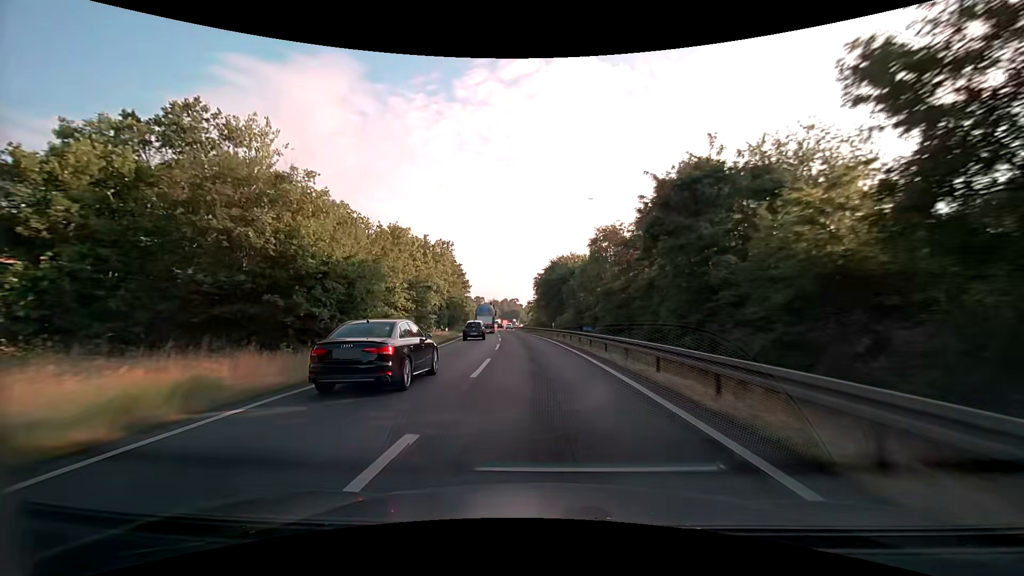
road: motorway_link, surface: asphalt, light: Day
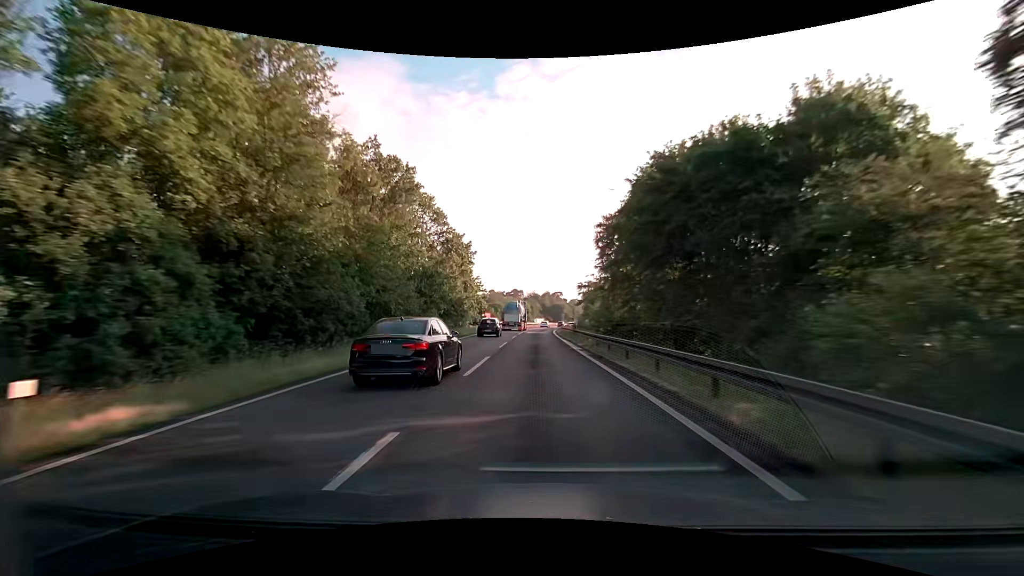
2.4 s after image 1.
(-2.1, +48.2) m; -5°
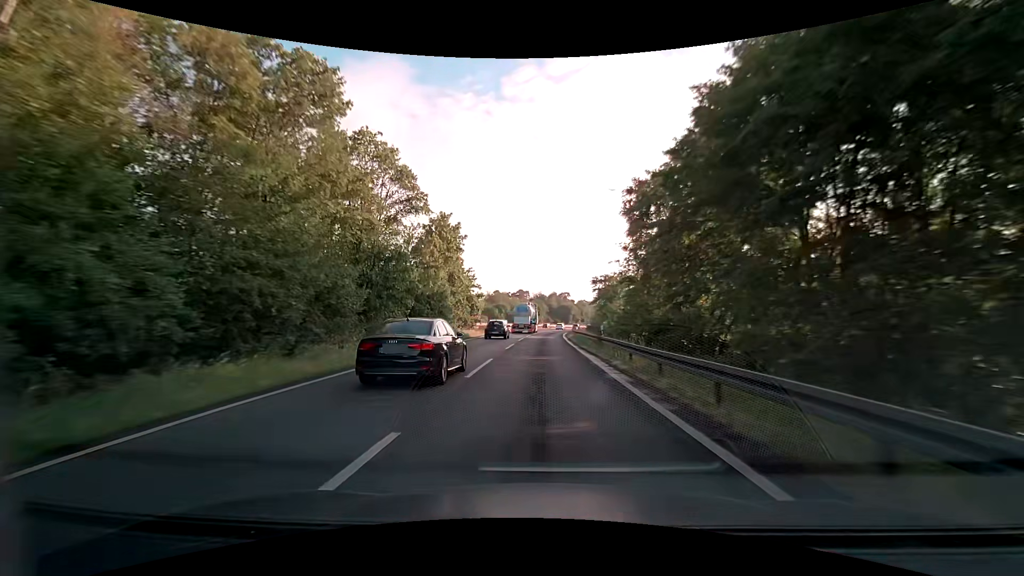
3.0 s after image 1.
(-0.1, +12.0) m; -1°
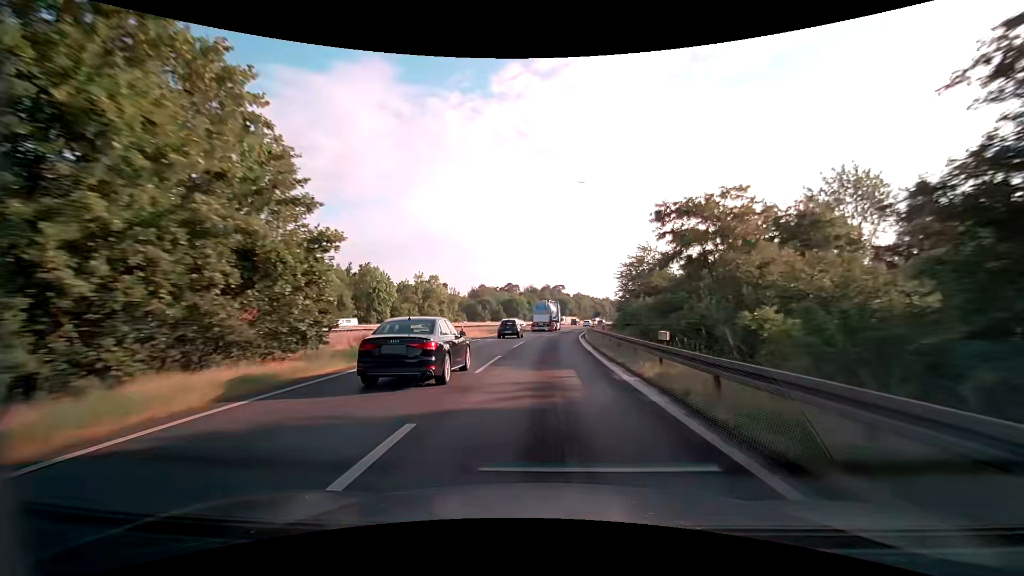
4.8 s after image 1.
(+0.2, +35.9) m; +1°
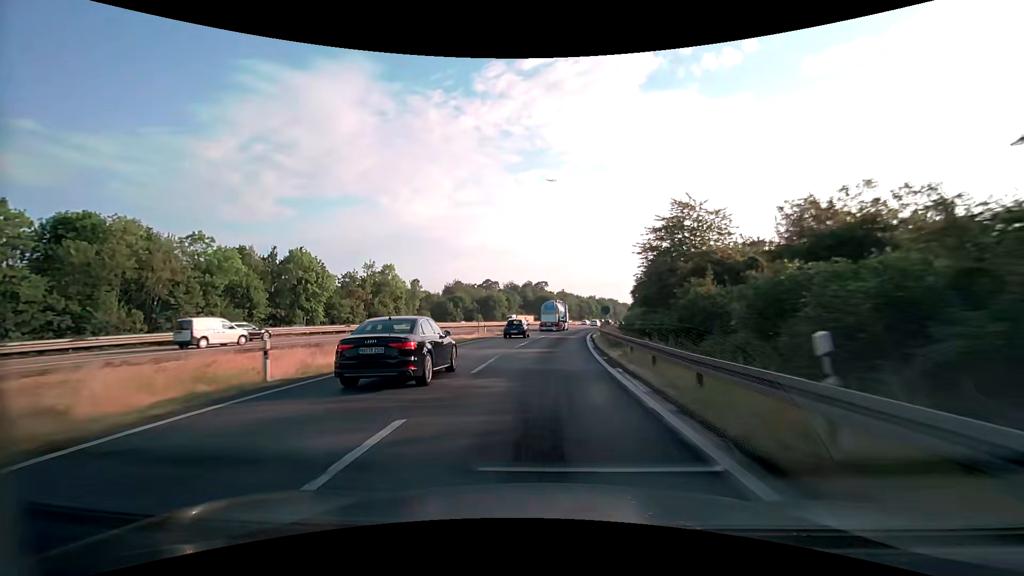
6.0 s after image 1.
(+0.4, +23.7) m; +2°
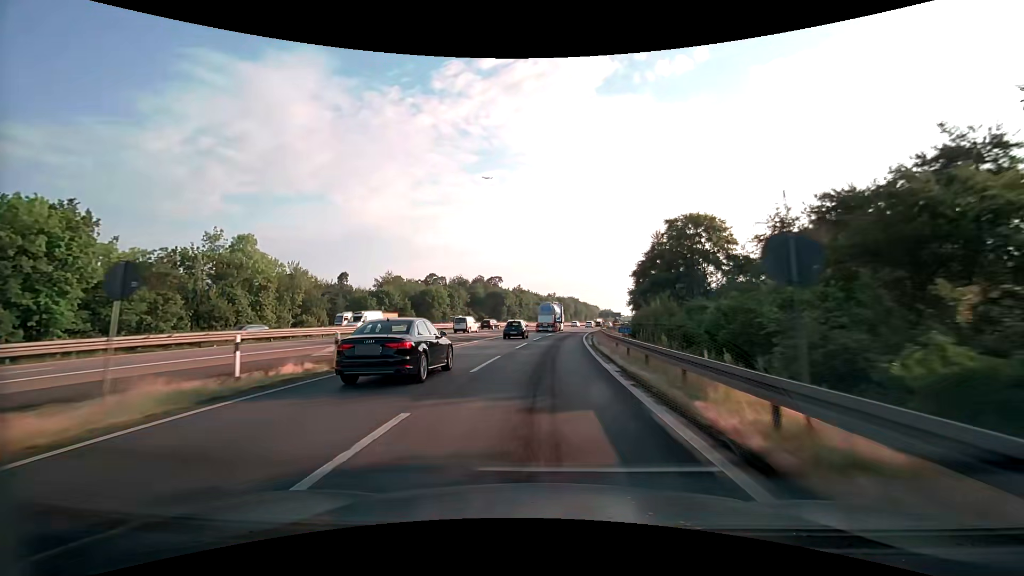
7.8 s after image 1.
(+1.2, +35.3) m; +5°
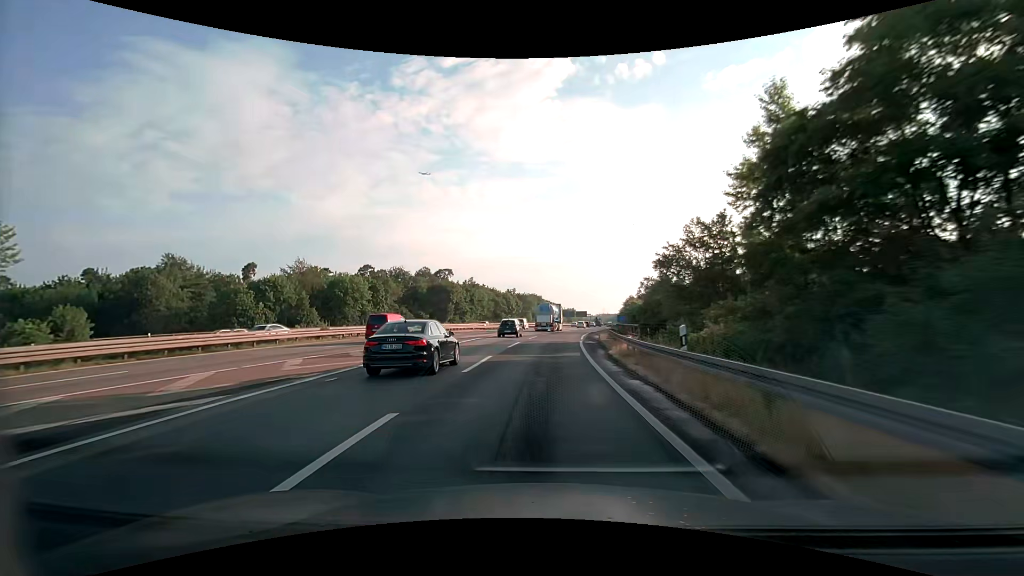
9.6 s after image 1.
(+1.4, +35.4) m; +4°
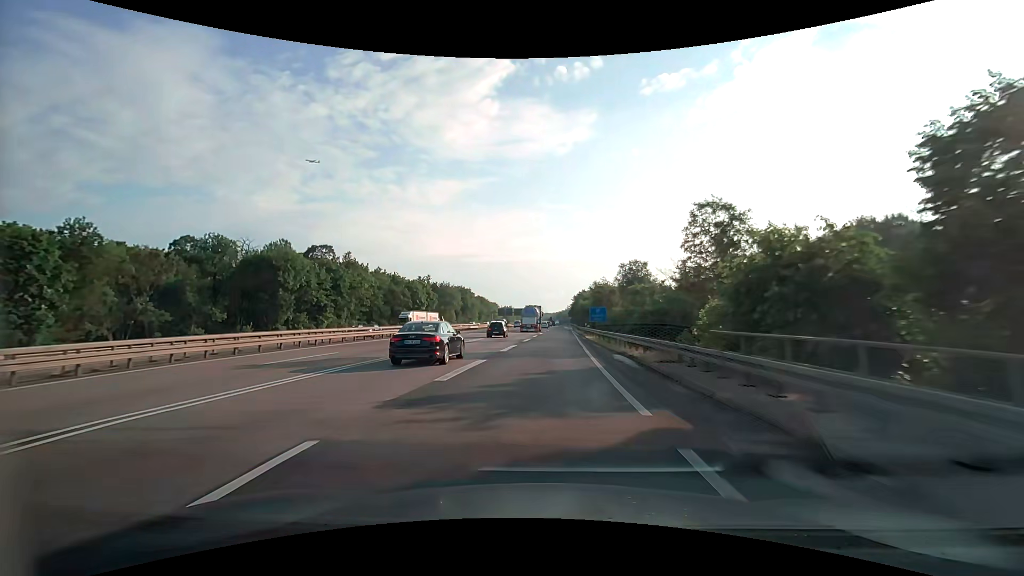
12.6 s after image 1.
(+4.1, +61.1) m; +7°
(0, +10) (0, +20) (0, +30) (+1, +40) (+1, +50) (+2, +60) (+2, +70) (+3, +80) (+3, +90) (+3, +100) m
